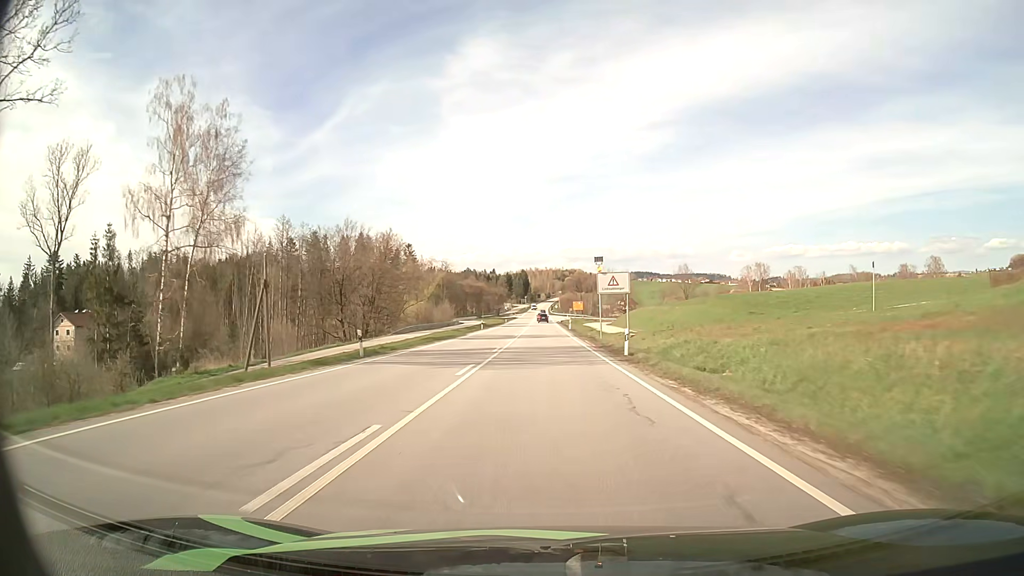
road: primary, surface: asphalt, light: Day
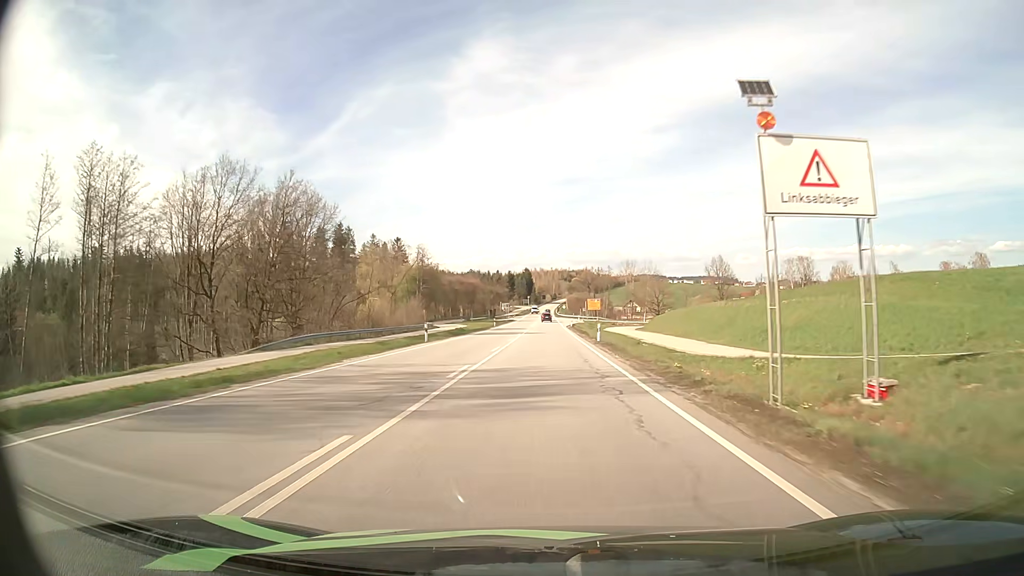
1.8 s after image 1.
(-0.1, +36.9) m; 0°
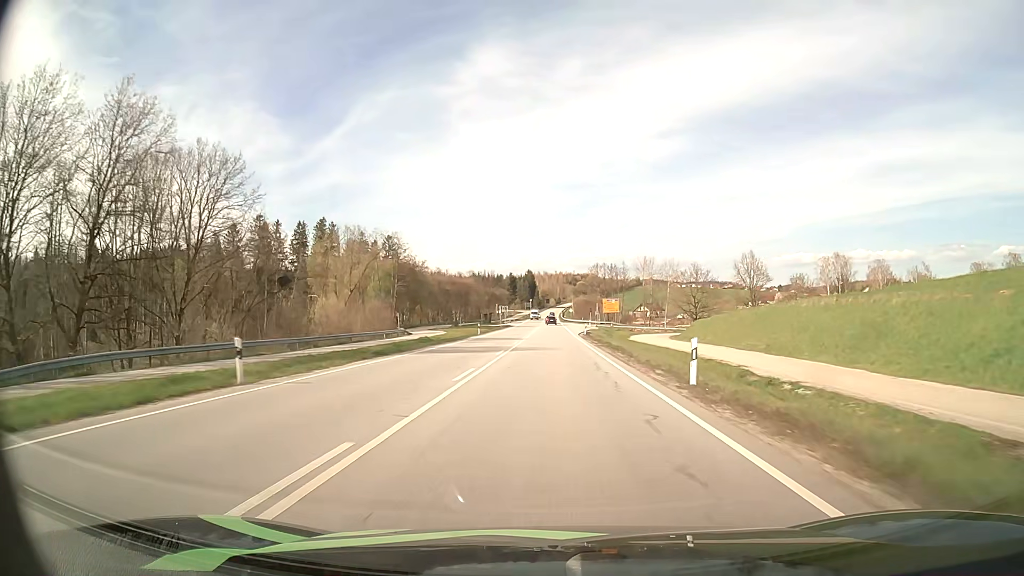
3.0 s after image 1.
(-0.1, +24.4) m; 0°
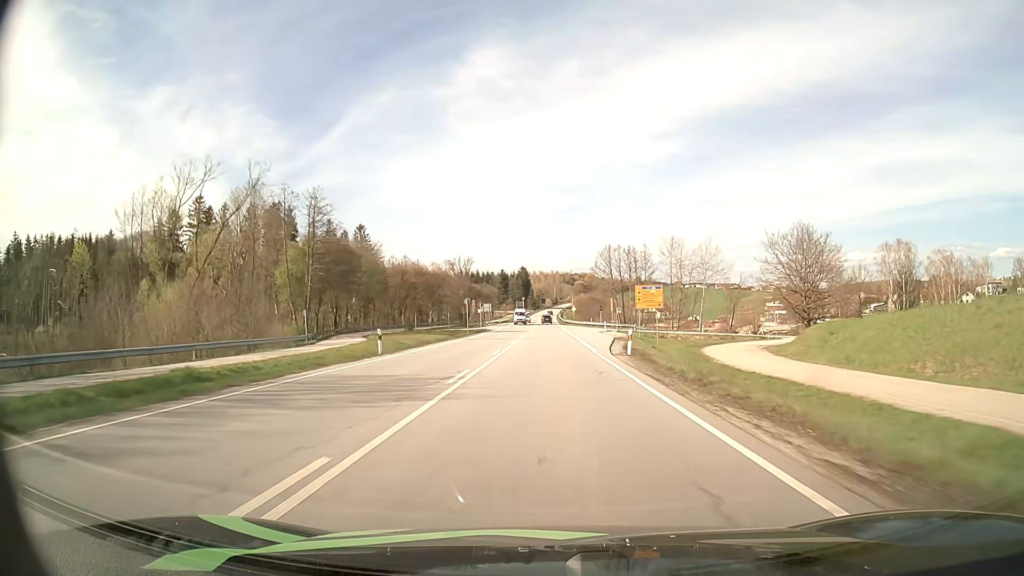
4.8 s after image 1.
(+0.1, +36.9) m; 0°
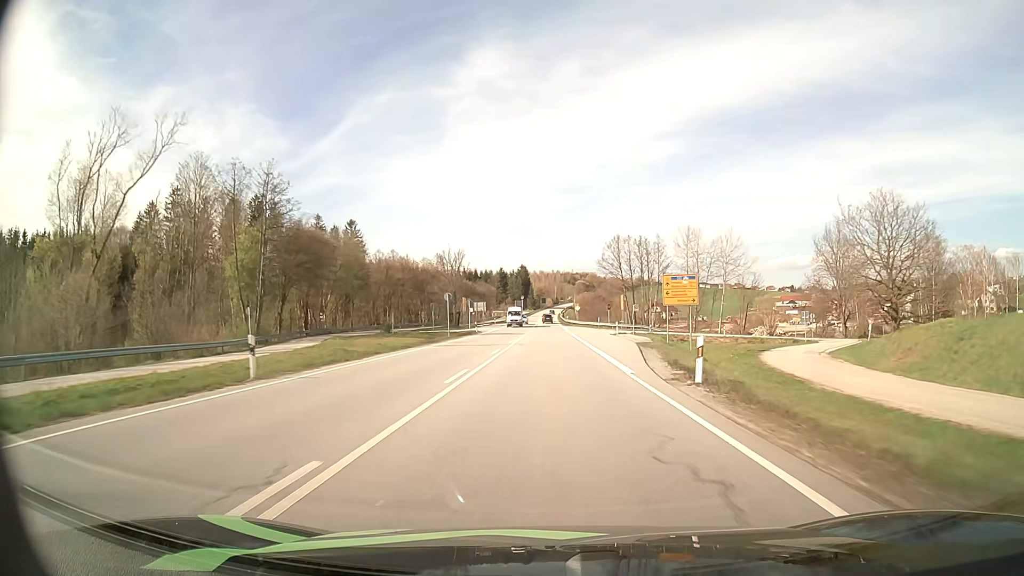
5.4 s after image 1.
(0.0, +12.4) m; 0°
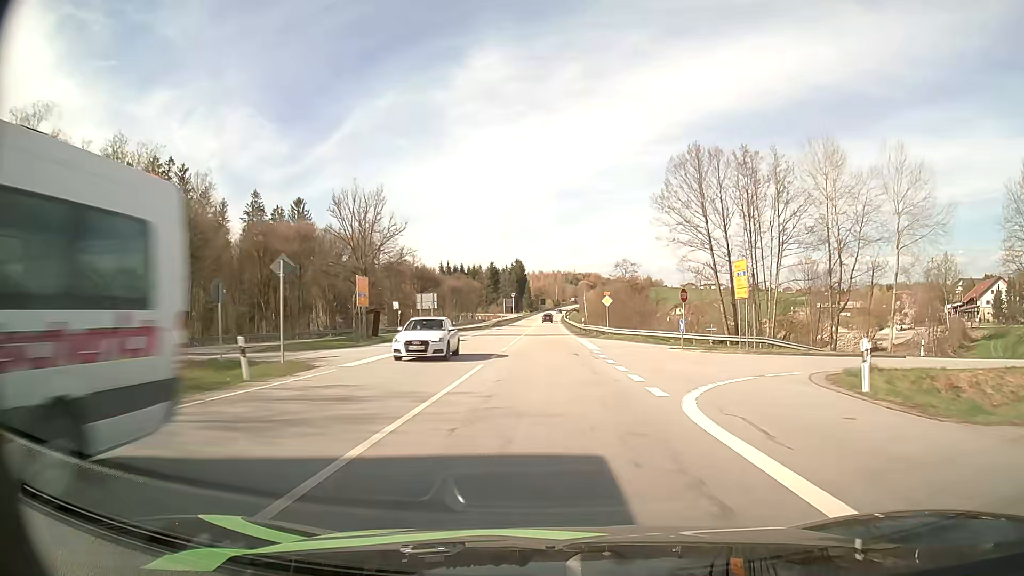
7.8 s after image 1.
(0.0, +50.3) m; 0°
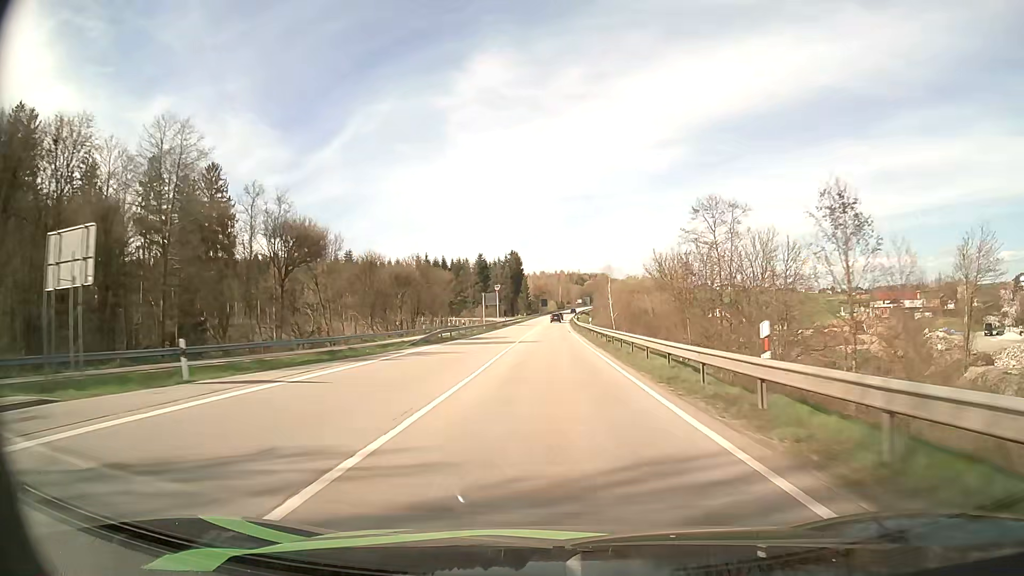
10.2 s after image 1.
(-0.1, +51.3) m; 0°
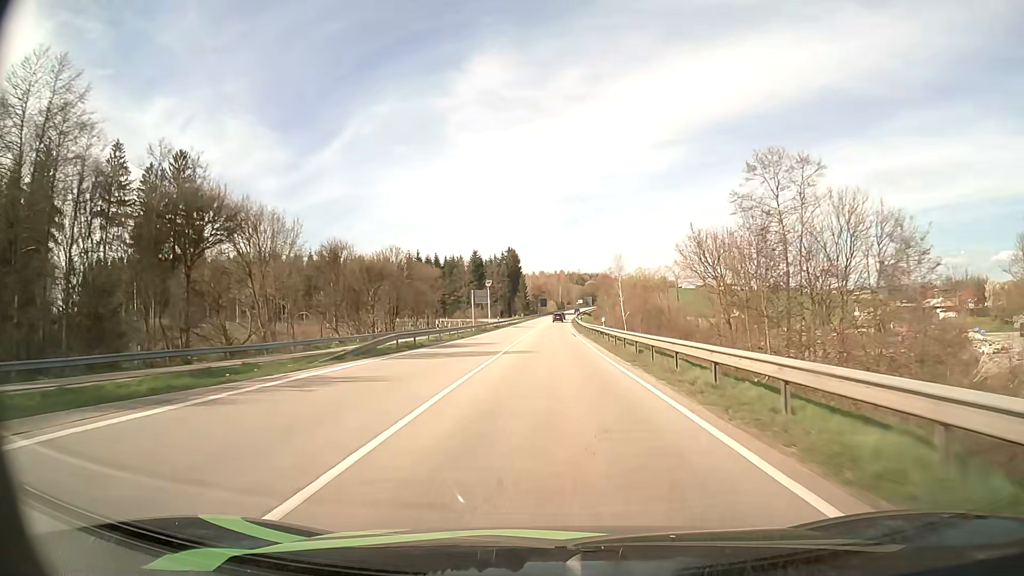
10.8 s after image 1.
(0.0, +13.1) m; 0°
(0, +10) (0, +20) (0, +30) (0, +40) (0, +50) (+1, +60) (+1, +70) (+1, +80) (+1, +90) (+1, +100) m
